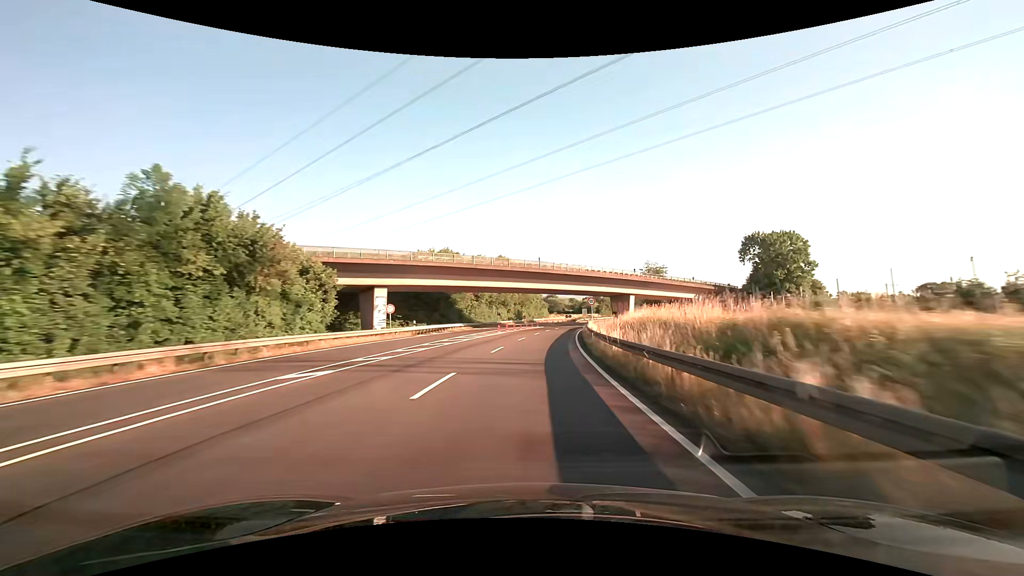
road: trunk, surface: asphalt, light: Day
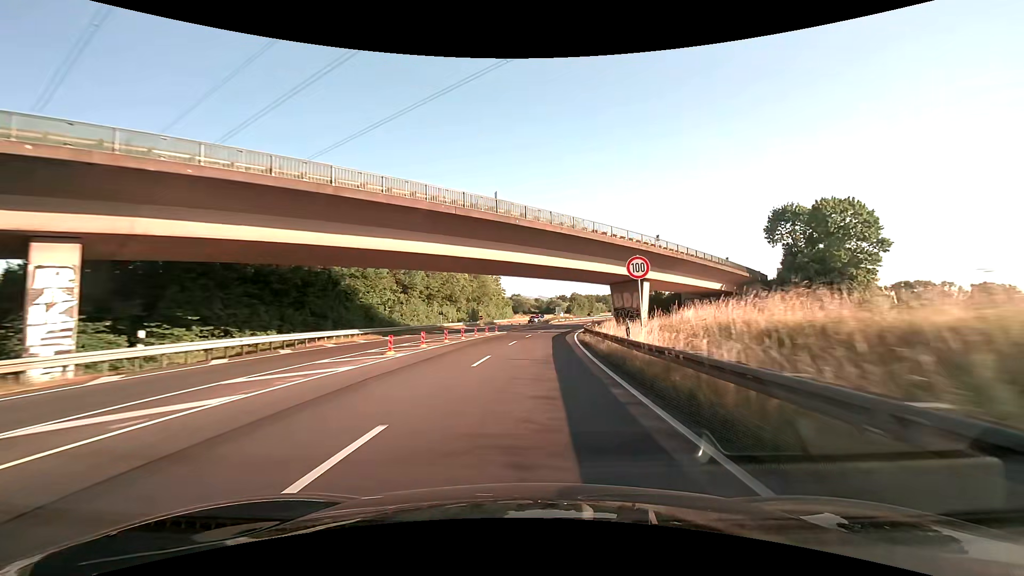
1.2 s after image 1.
(+1.1, +30.2) m; +4°
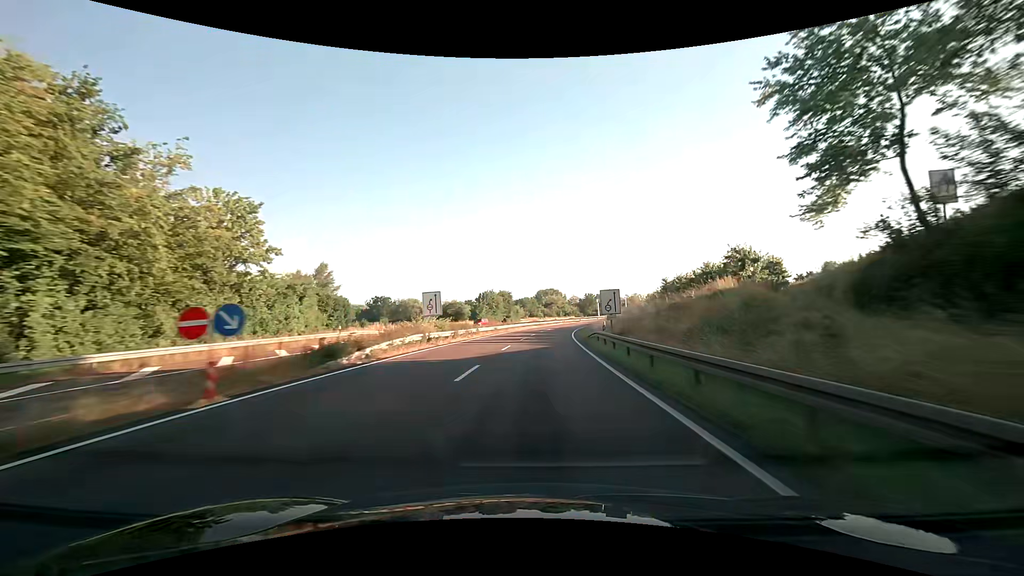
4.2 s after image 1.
(+6.5, +74.6) m; +10°
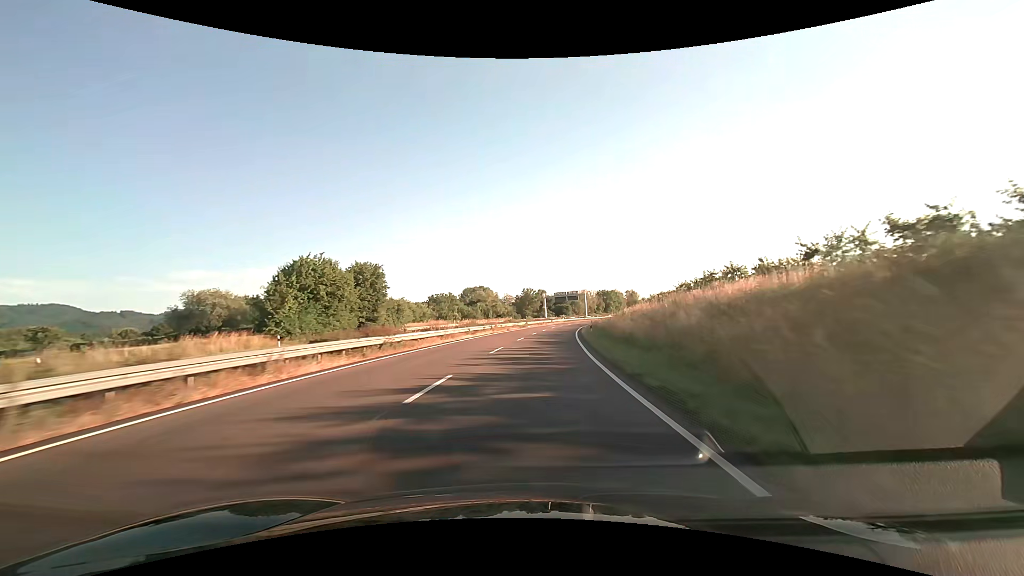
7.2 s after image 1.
(+5.6, +74.7) m; +8°
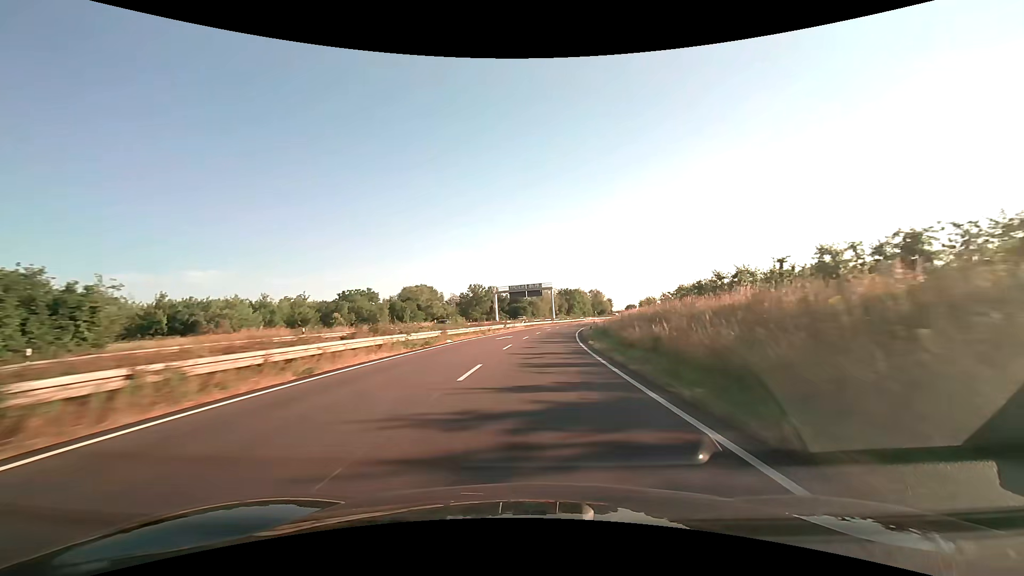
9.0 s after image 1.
(+2.0, +45.0) m; +5°
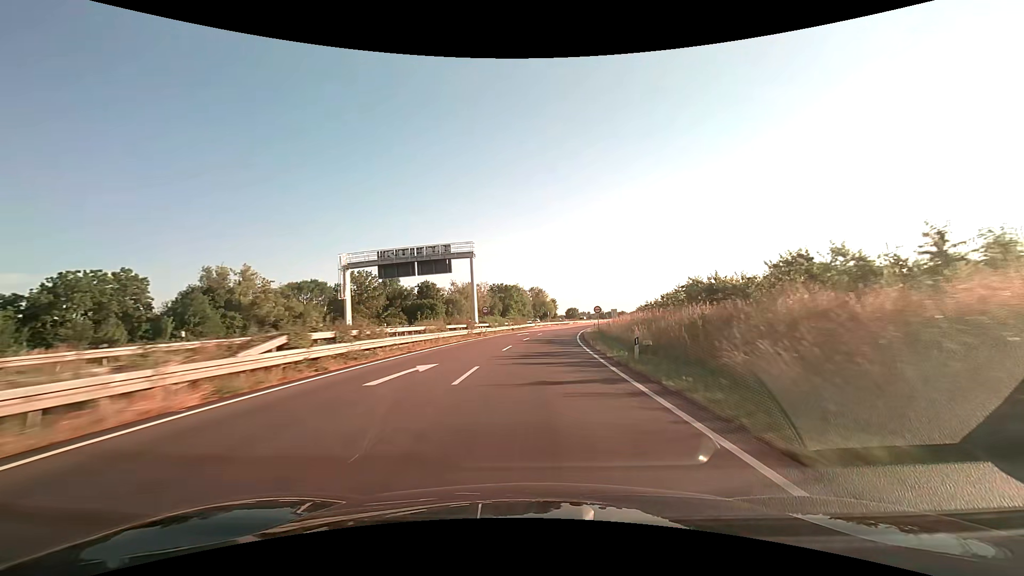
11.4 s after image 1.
(+4.0, +60.3) m; +8°
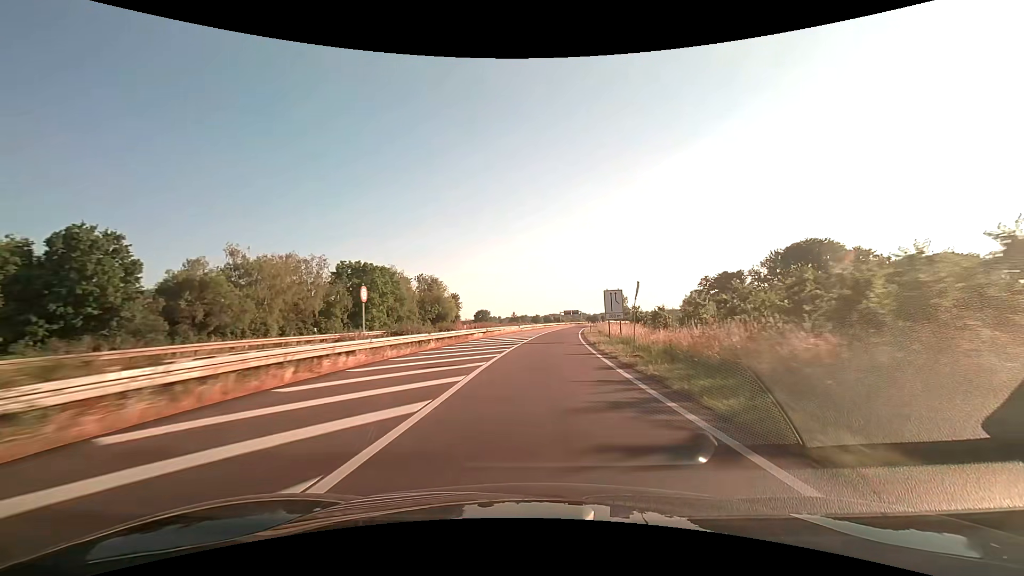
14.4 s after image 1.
(+6.6, +75.7) m; +10°
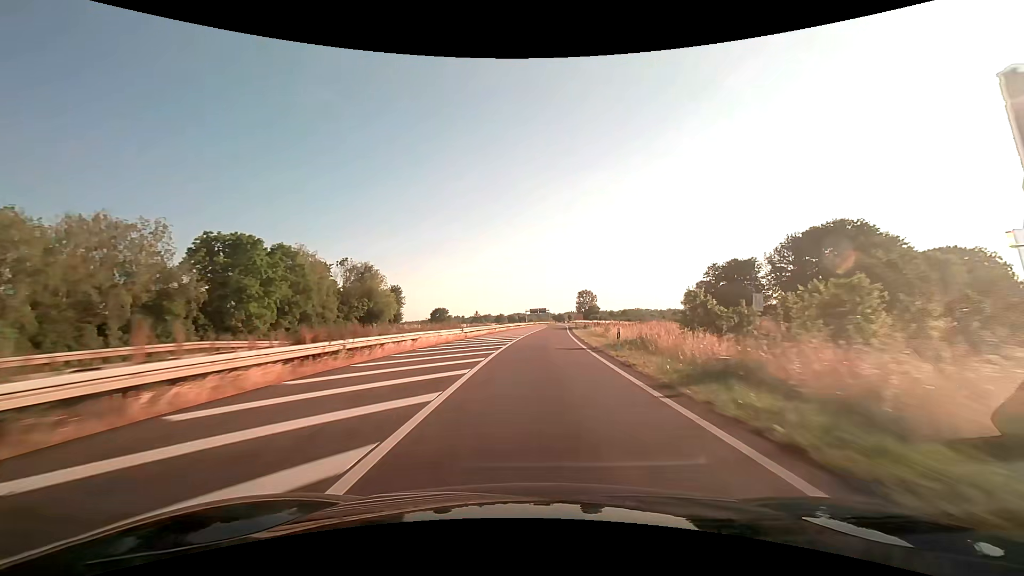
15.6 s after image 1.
(+1.1, +30.6) m; +4°
(0, +10) (0, +20) (+1, +30) (+2, +40) (+2, +50) (+3, +60) (+4, +70) (+5, +80) (+5, +90) (+6, +100) m
